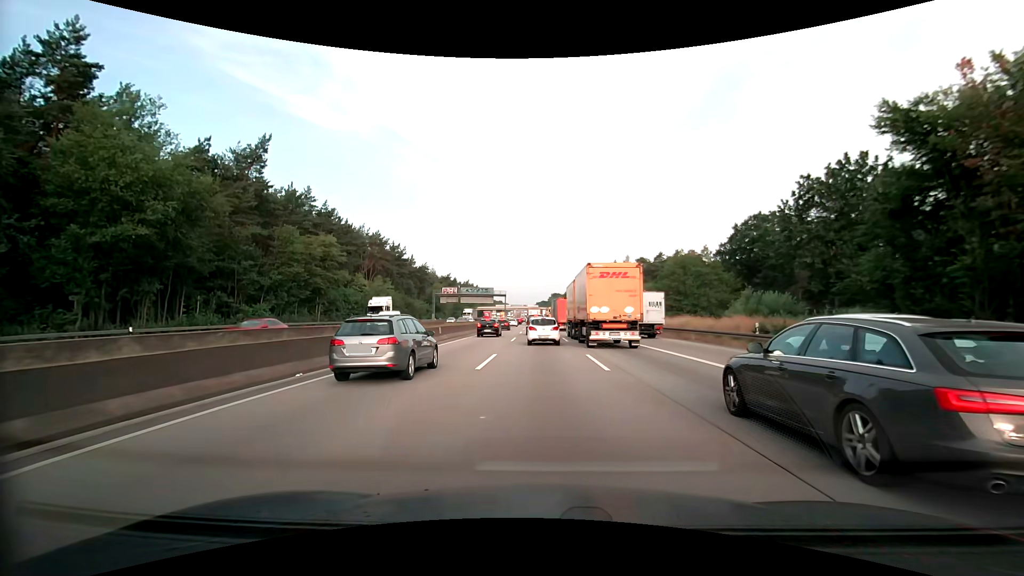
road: motorway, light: Day
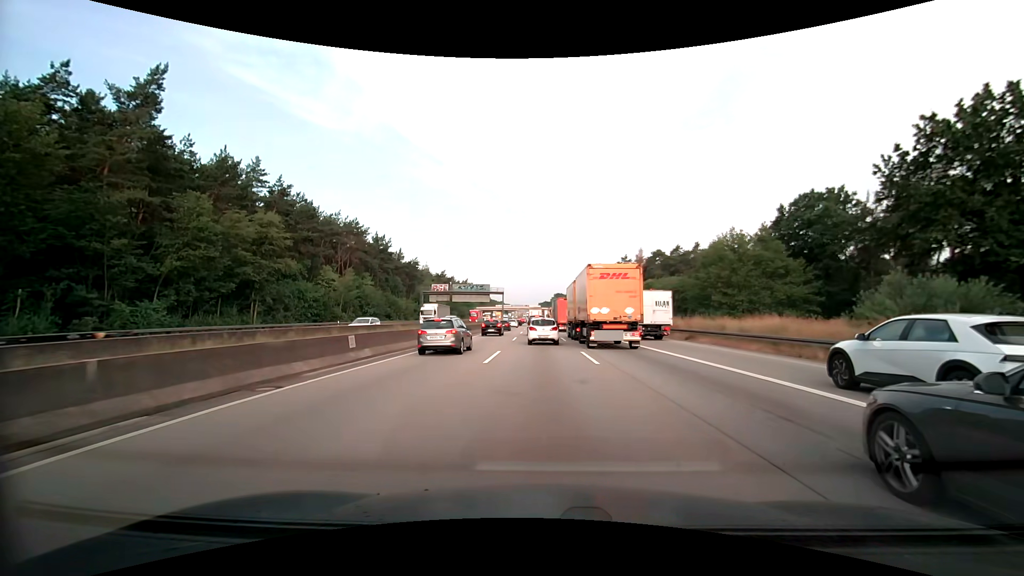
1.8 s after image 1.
(-0.1, +15.8) m; 0°
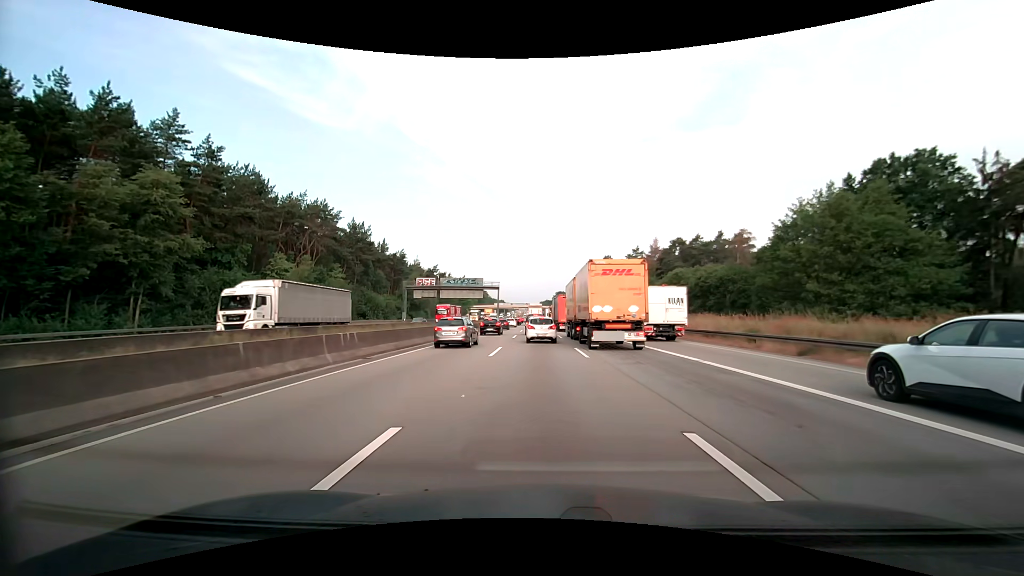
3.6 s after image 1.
(-0.1, +15.6) m; 0°
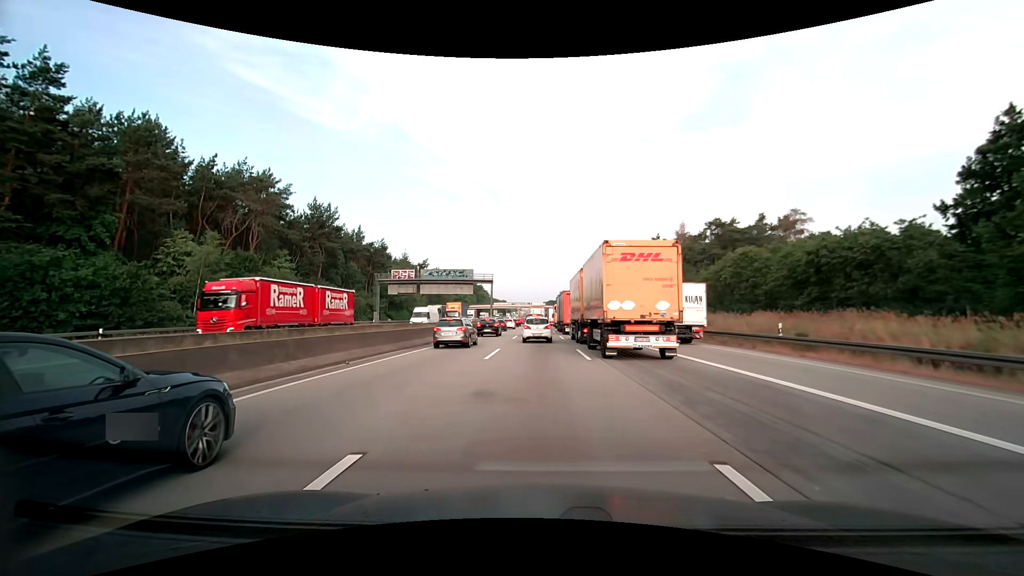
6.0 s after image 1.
(-0.2, +19.1) m; -2°
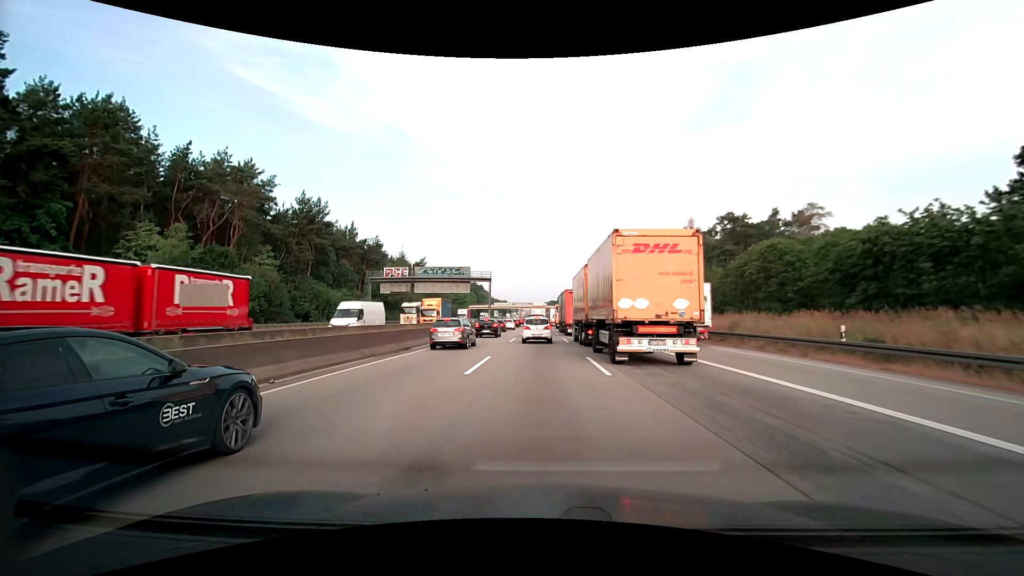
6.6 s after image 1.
(+0.1, +4.7) m; +1°
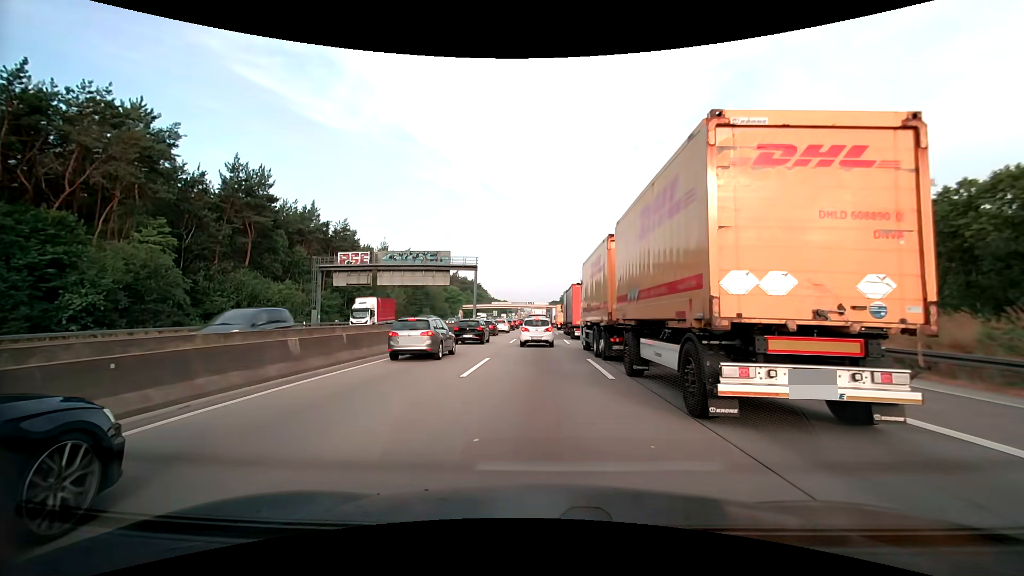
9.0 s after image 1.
(0.0, +18.5) m; 0°
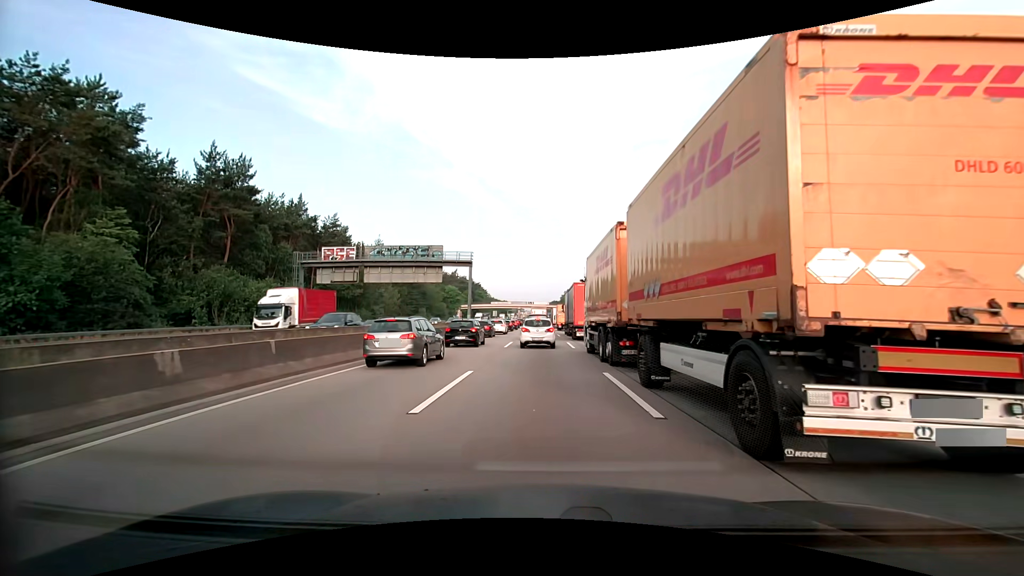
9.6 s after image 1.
(0.0, +4.6) m; +1°
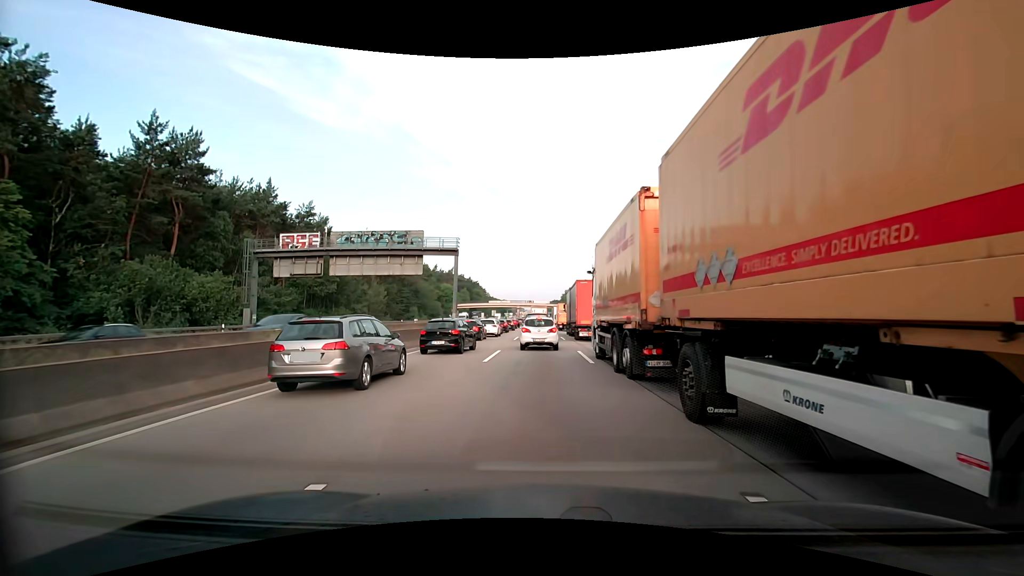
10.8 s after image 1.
(-0.1, +9.1) m; 0°
(0, +10) (0, +20) (0, +30) (0, +40) (0, +50) (0, +60) (0, +70) (0, +80) (0, +90) (0, +100) m
